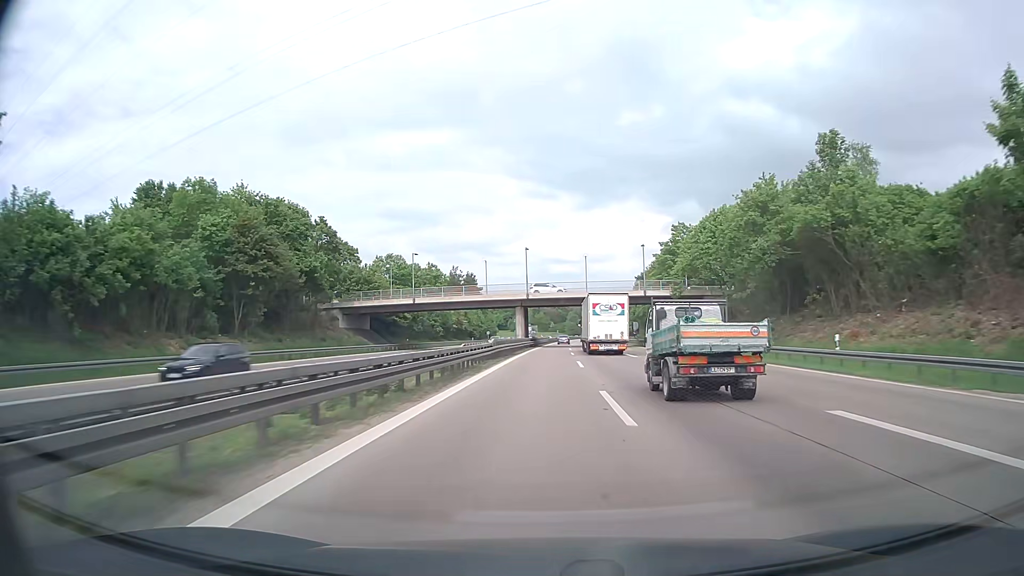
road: motorway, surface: asphalt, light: Day
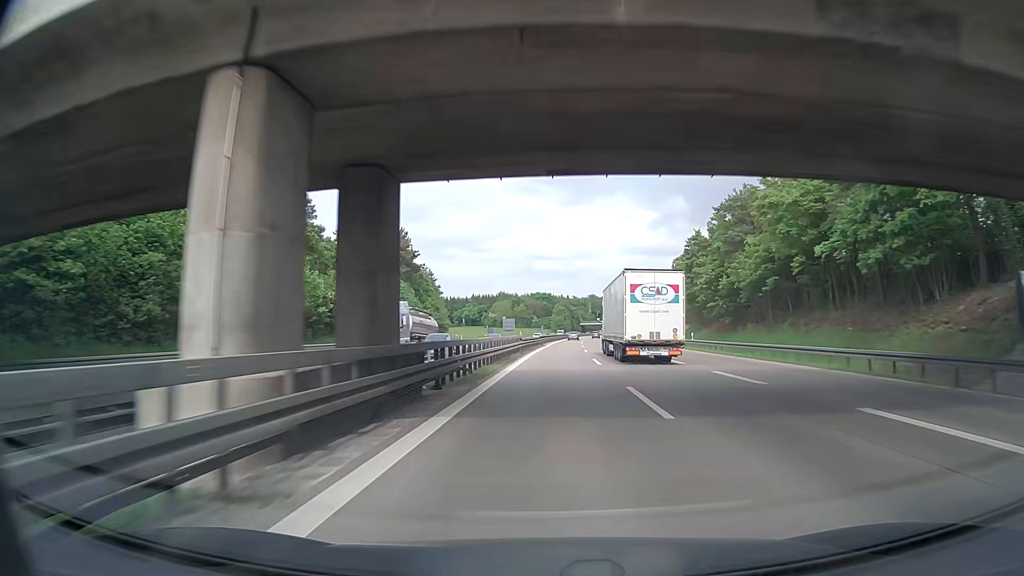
(+0.9, +71.9) m; +1°
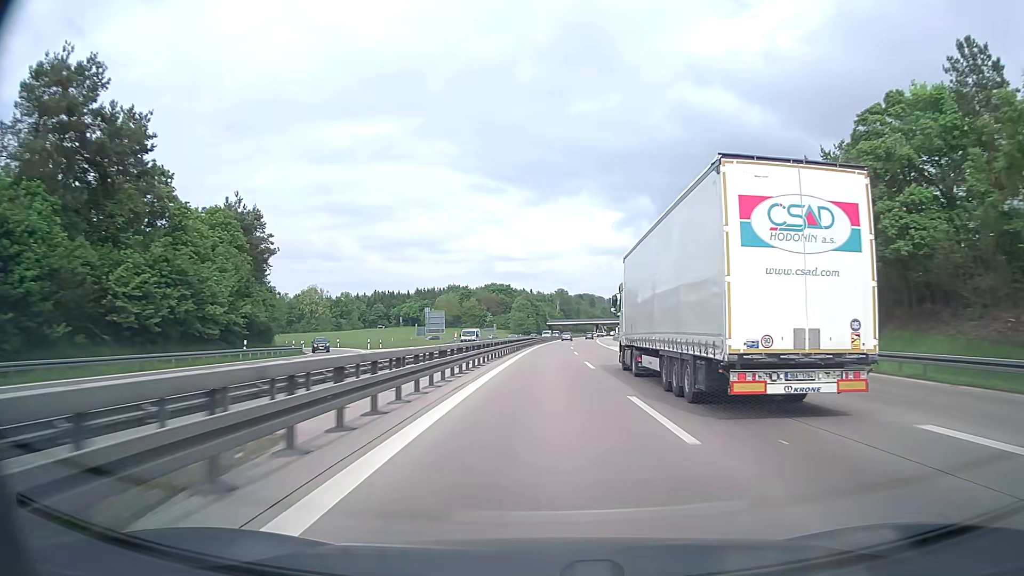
(+2.3, +74.9) m; +3°
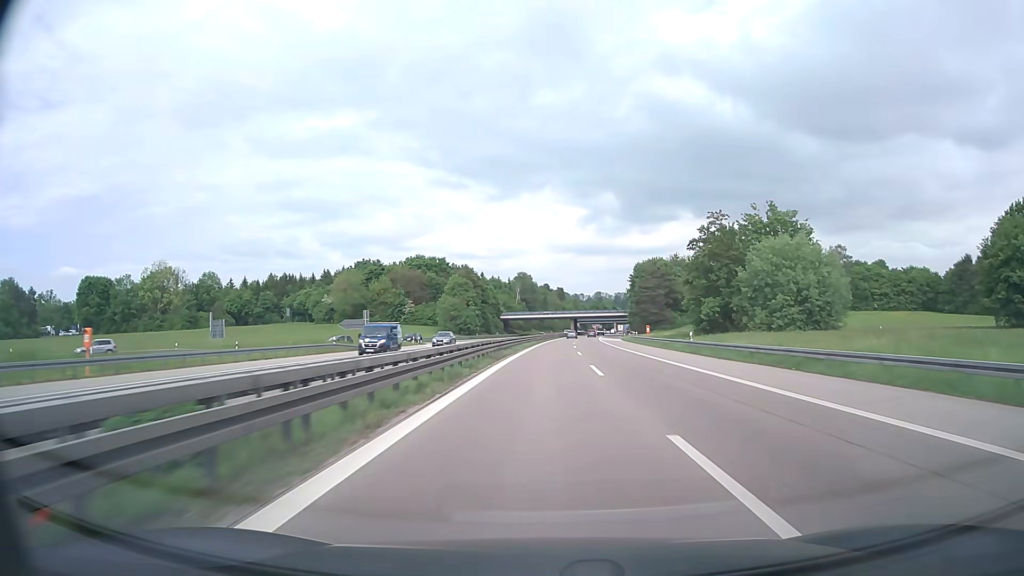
(+2.5, +95.7) m; +3°
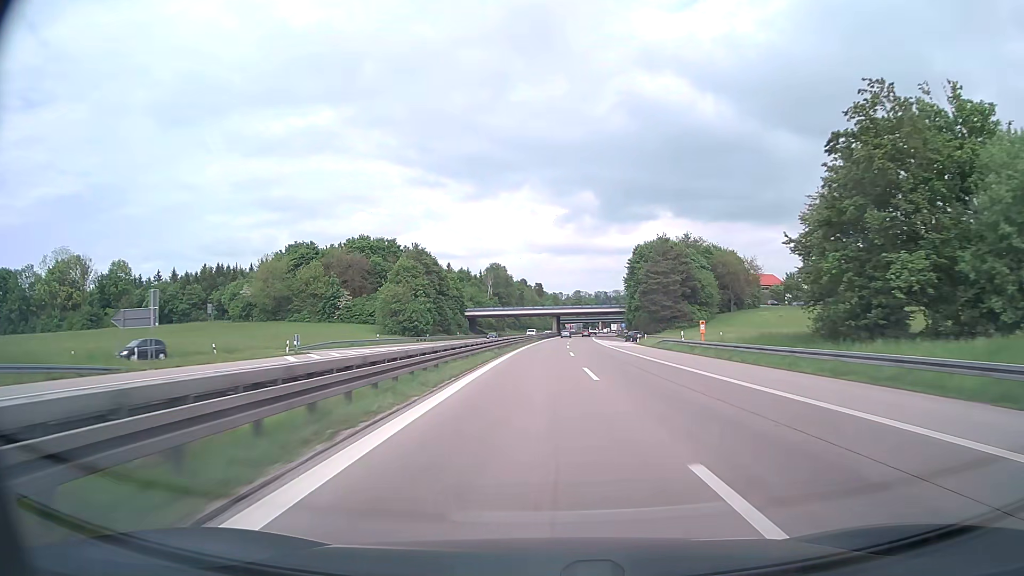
(+0.5, +38.1) m; +2°
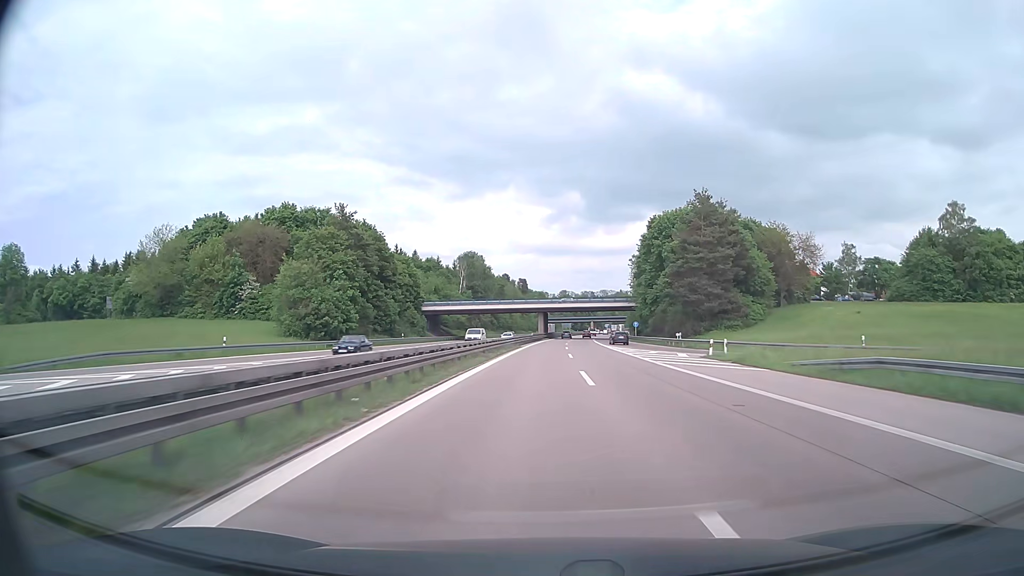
(+0.4, +38.0) m; +1°
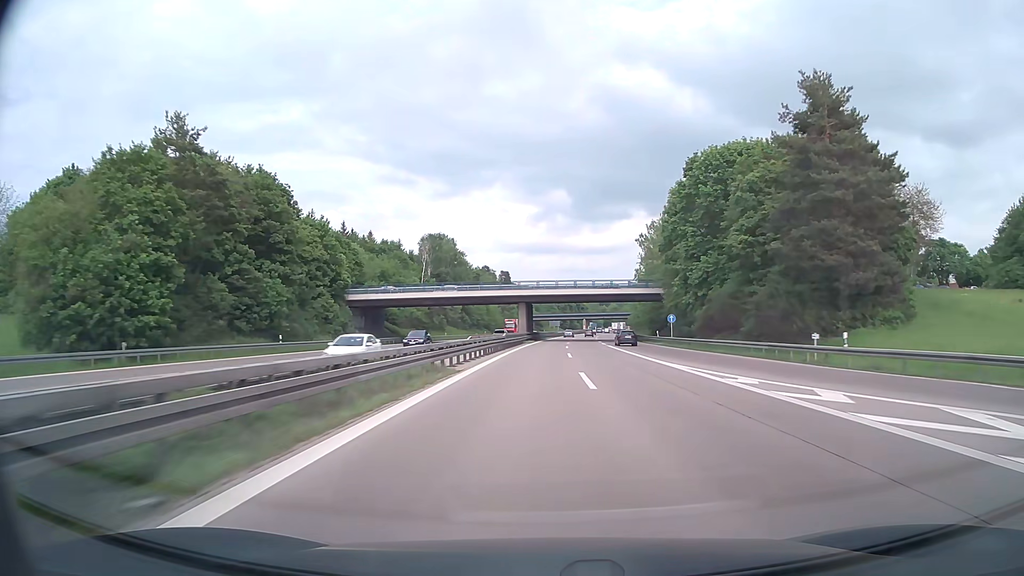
(+0.5, +37.6) m; +1°
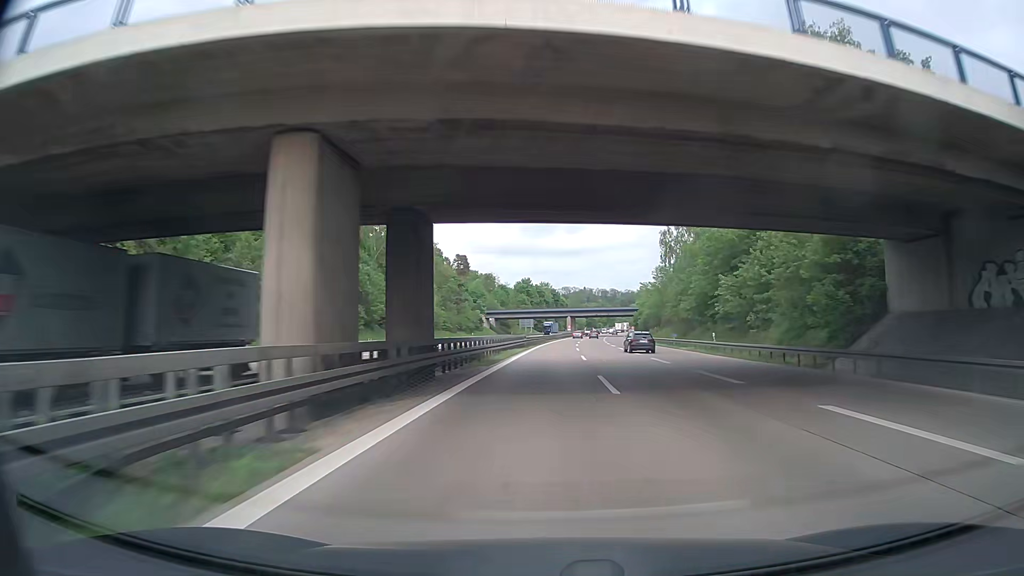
(+1.4, +72.5) m; +3°
(0, +10) (0, +20) (0, +30) (0, +40) (+1, +50) (+1, +60) (+2, +70) (+2, +80) (+3, +90) (+3, +100) m
